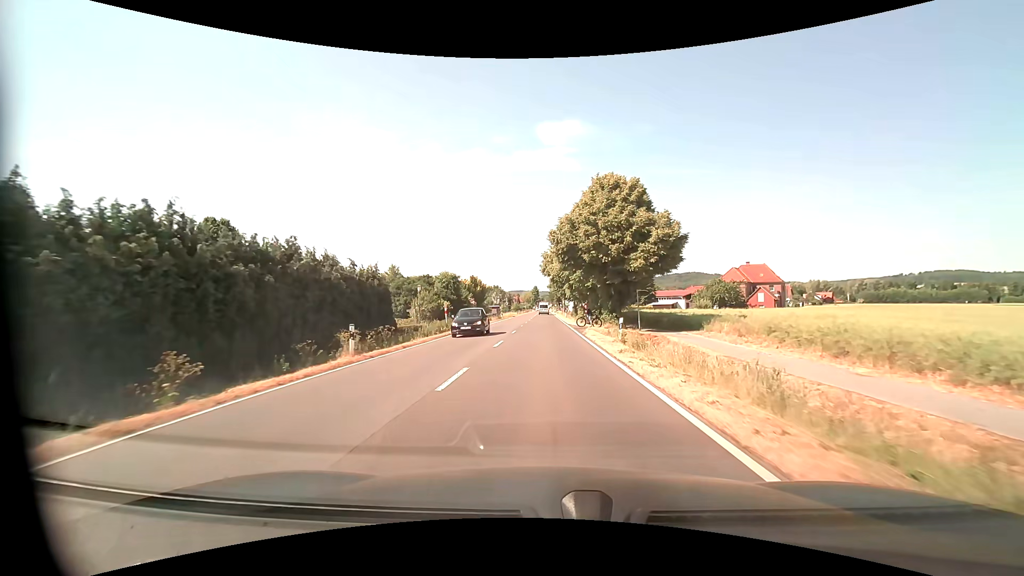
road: primary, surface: asphalt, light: Day
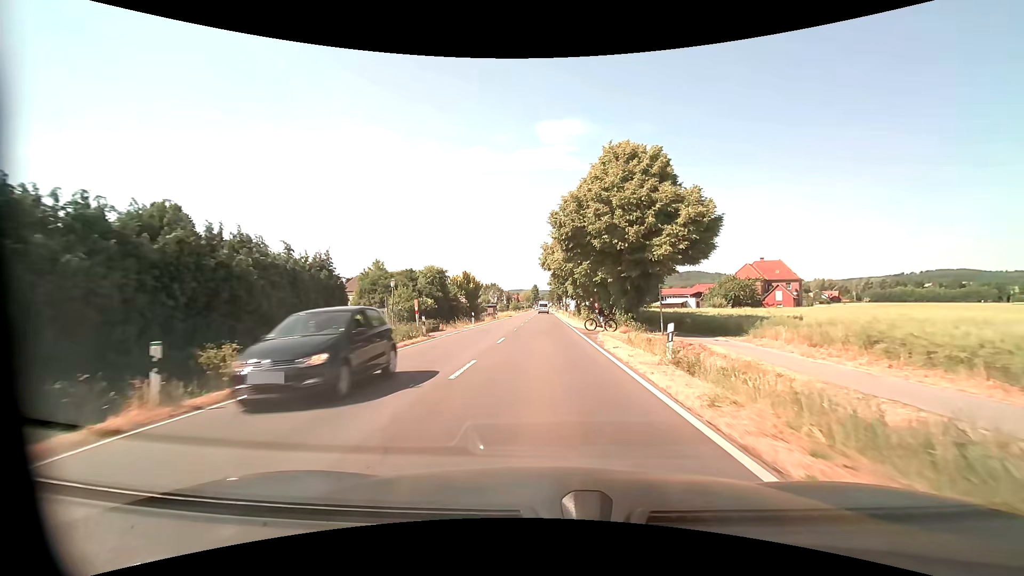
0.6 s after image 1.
(0.0, +7.9) m; 0°
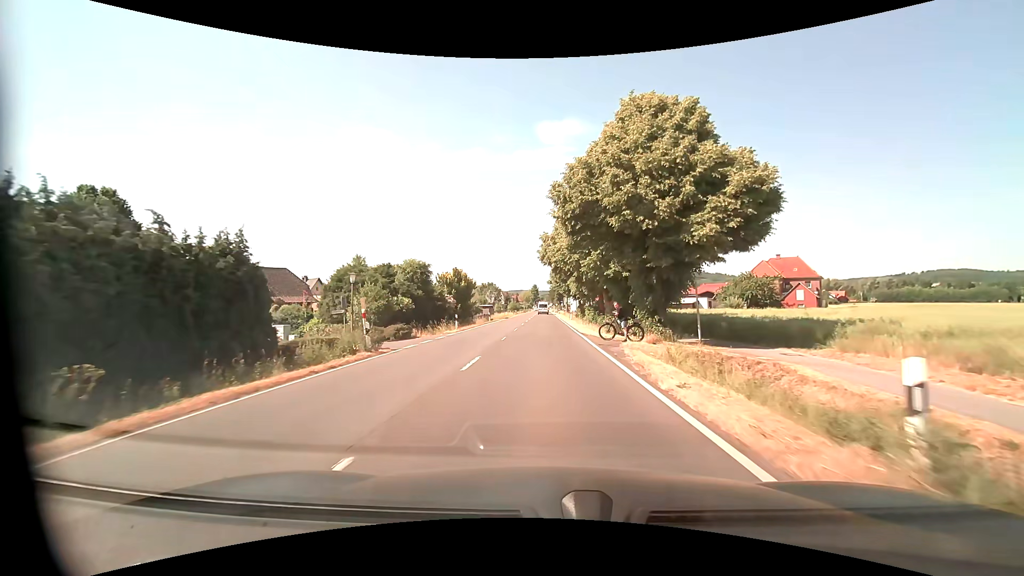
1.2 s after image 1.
(0.0, +7.9) m; 0°
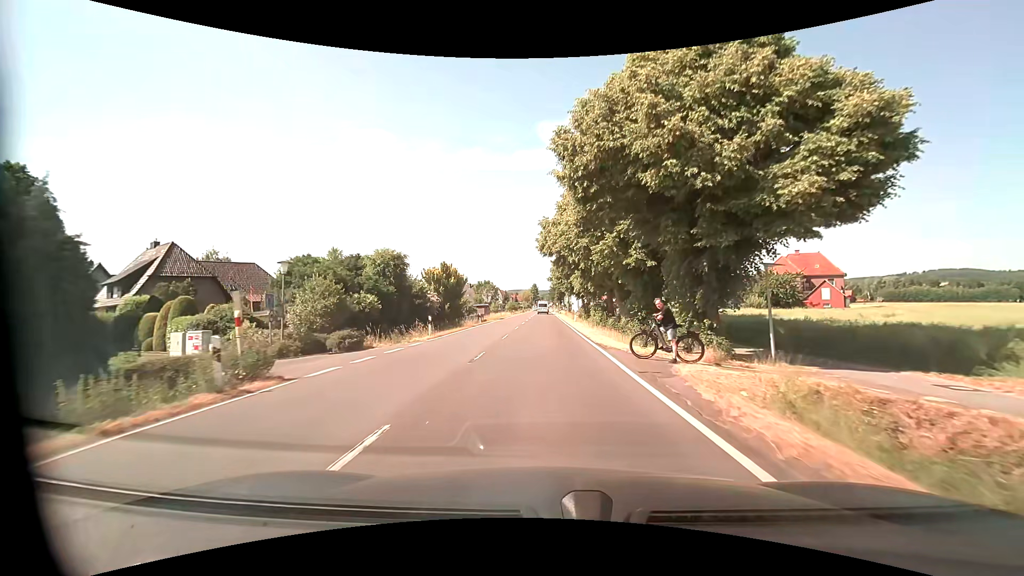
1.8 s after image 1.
(0.0, +7.9) m; 0°
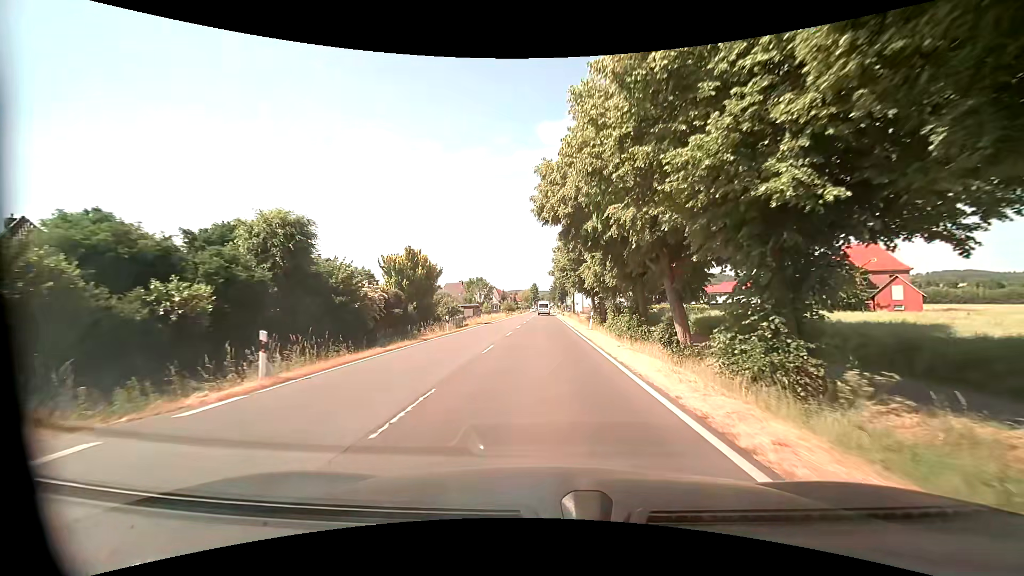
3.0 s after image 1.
(-0.1, +15.8) m; -1°
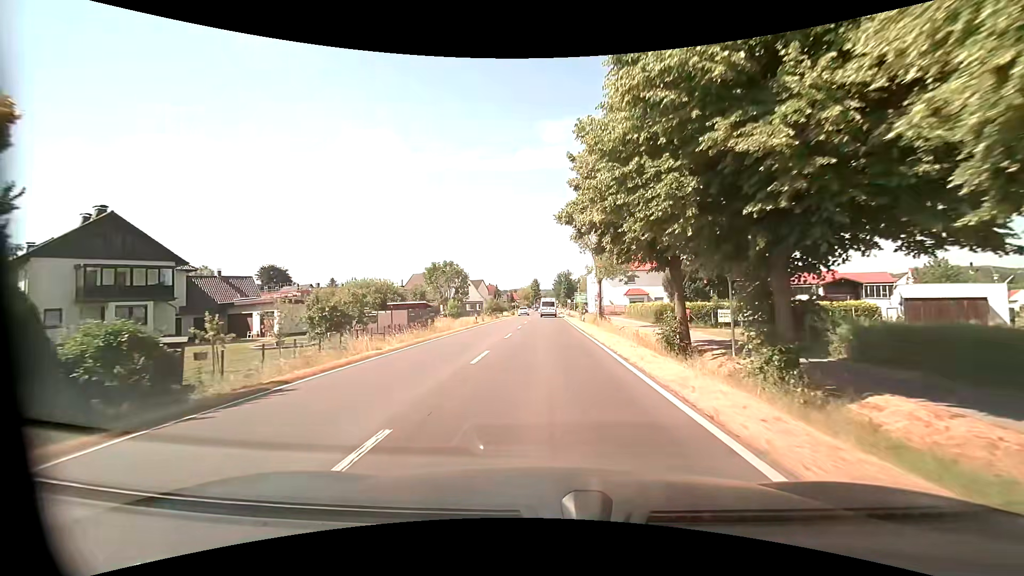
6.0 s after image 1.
(+0.4, +39.2) m; +1°
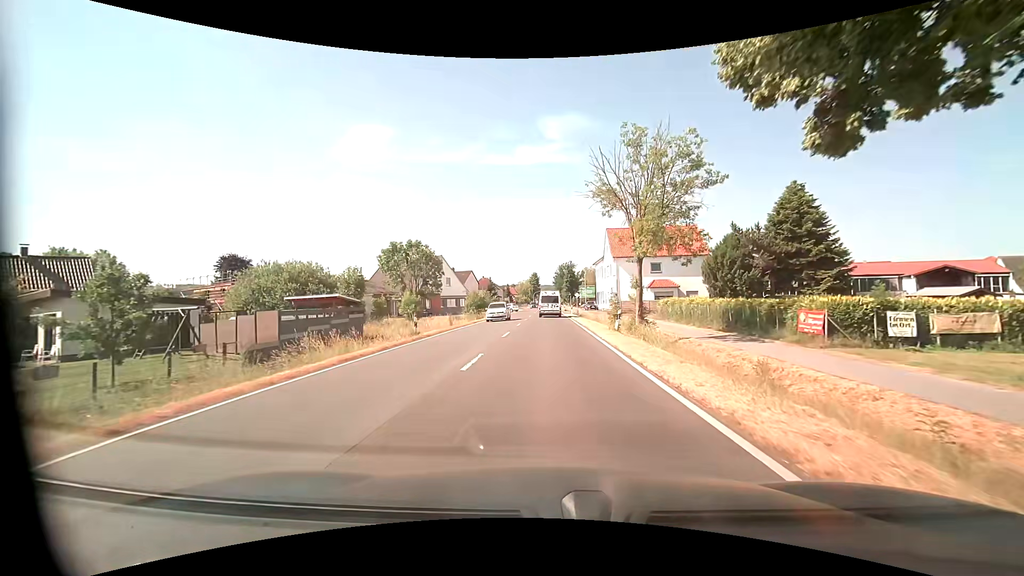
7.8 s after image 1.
(-0.2, +19.5) m; -1°
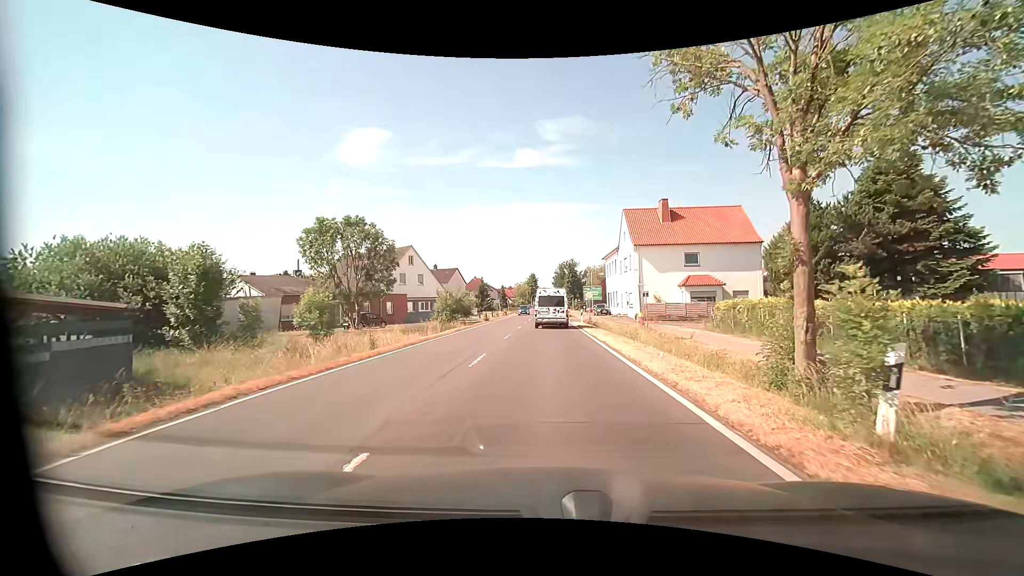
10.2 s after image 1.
(+0.2, +16.8) m; +1°
(0, +10) (0, +20) (0, +30) (0, +40) (0, +50) (+1, +60) (+1, +70) (+1, +80) (+1, +90) (+1, +100) m
